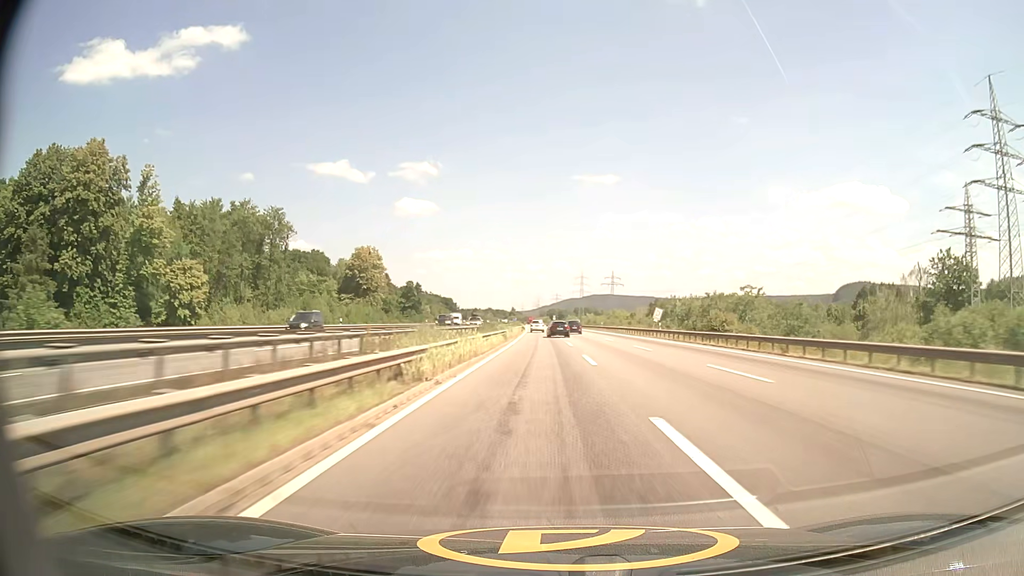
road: motorway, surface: asphalt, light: Day
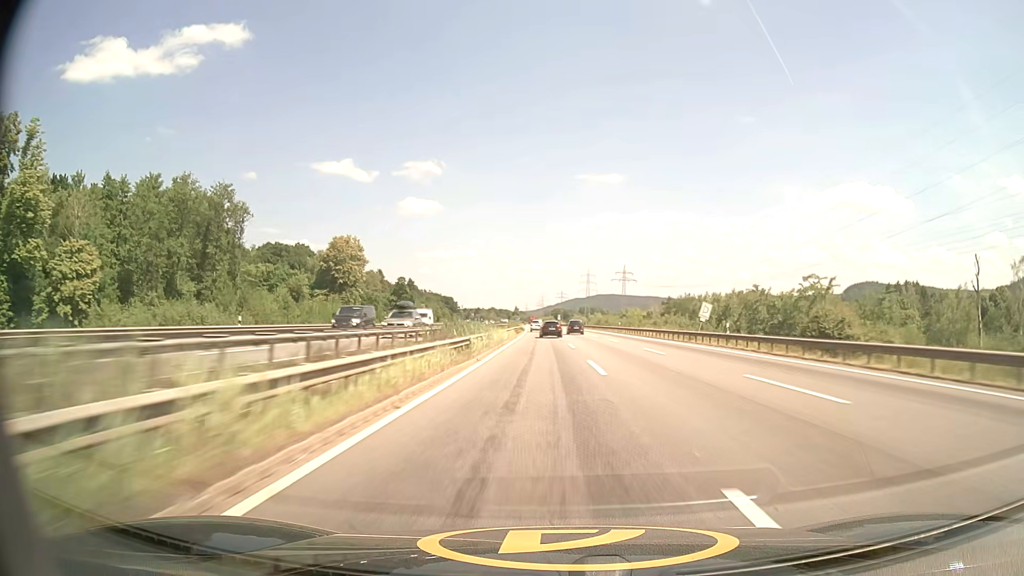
(-0.1, +21.9) m; 0°
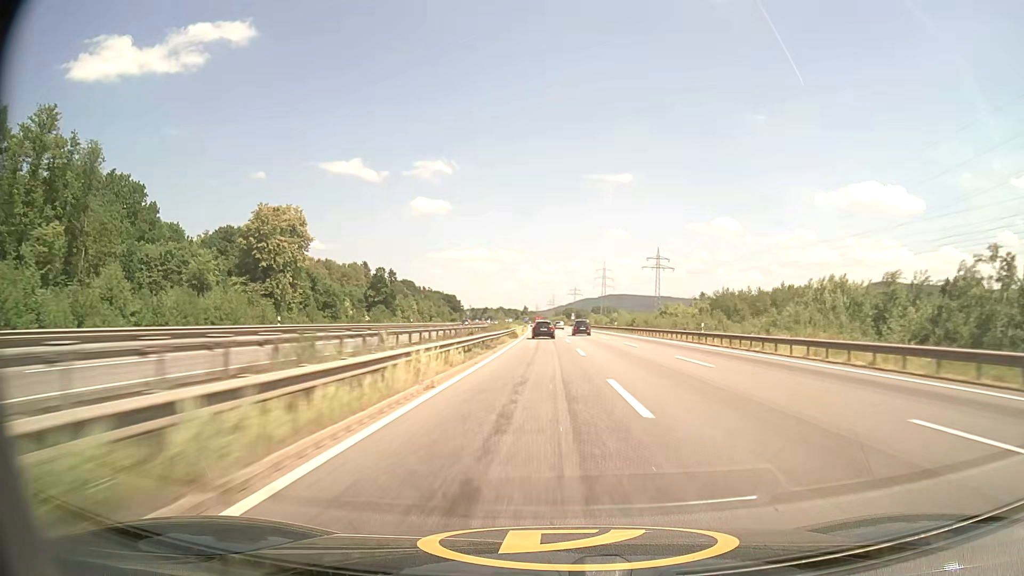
(-0.4, +44.0) m; -1°
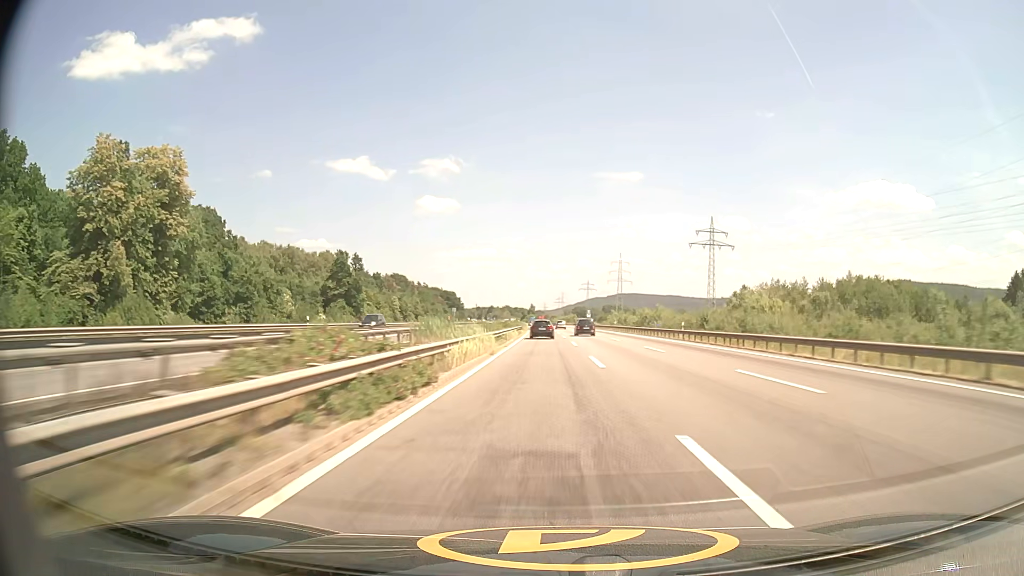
(-0.3, +44.0) m; -1°
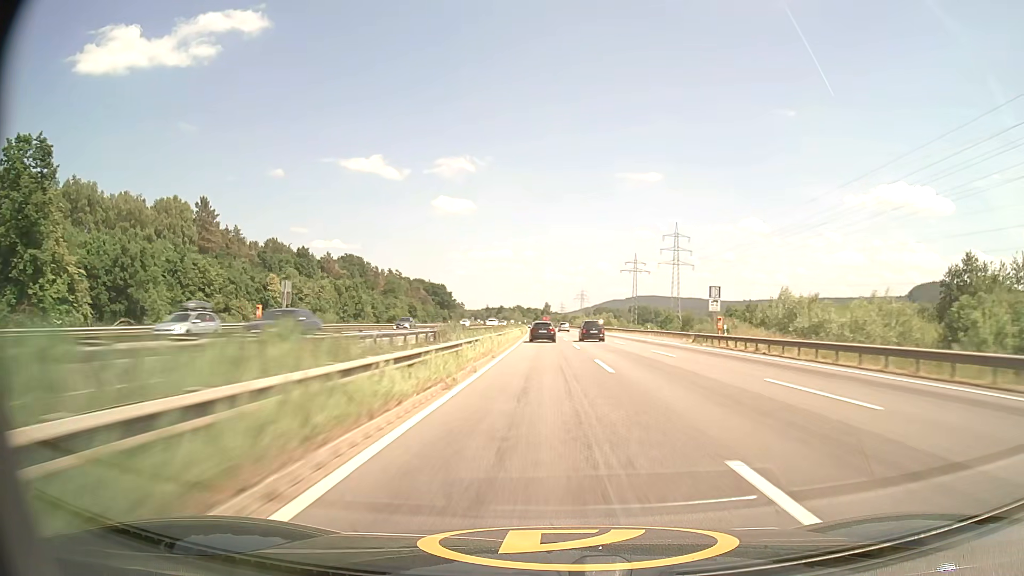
(-1.7, +109.4) m; -2°
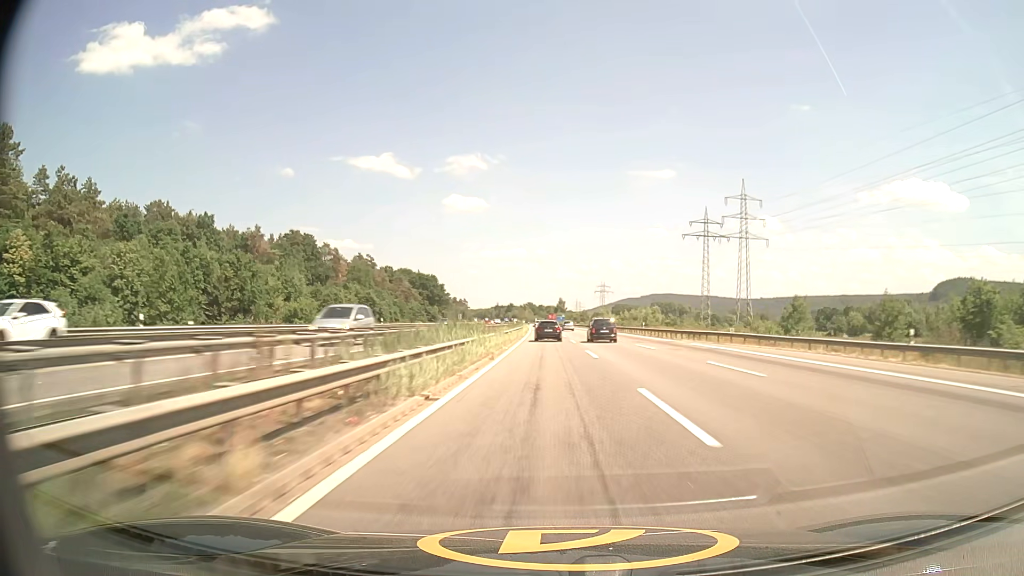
(-0.6, +65.1) m; -1°
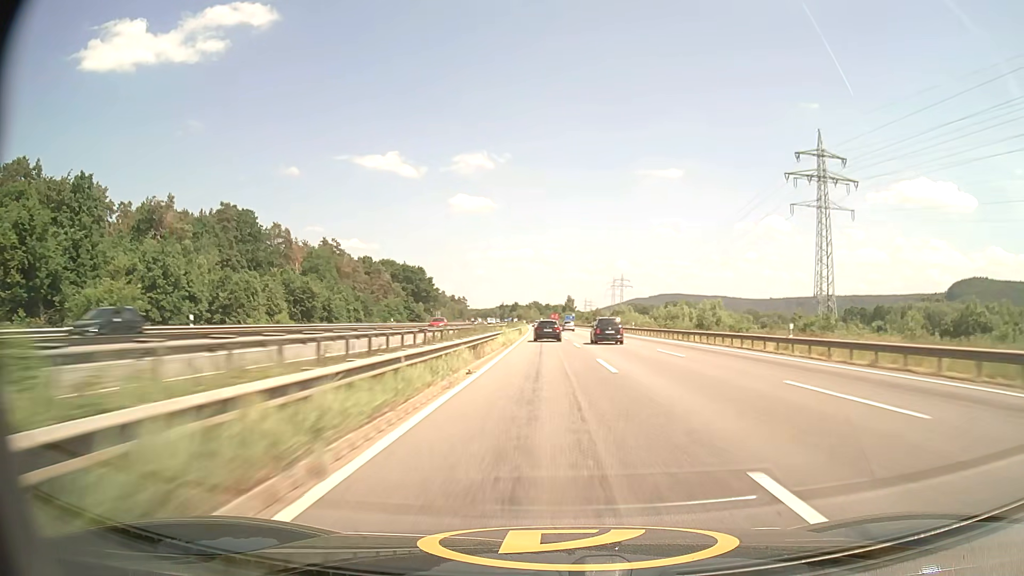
(-0.3, +43.5) m; -1°
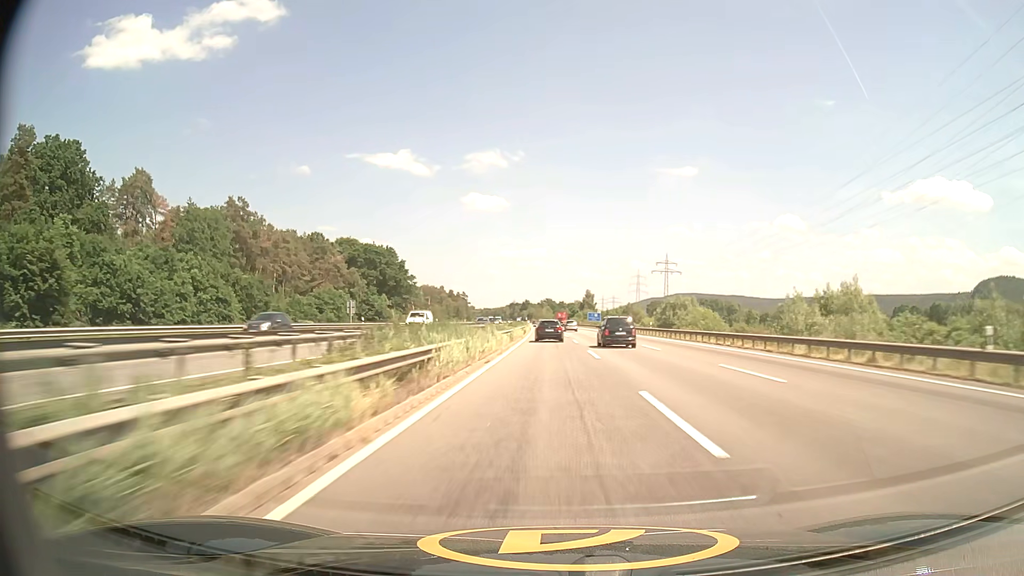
(-0.5, +65.3) m; -1°
(0, +10) (0, +20) (0, +30) (0, +40) (0, +50) (0, +60) (-1, +70) (-1, +80) (-1, +90) (-1, +100) m
